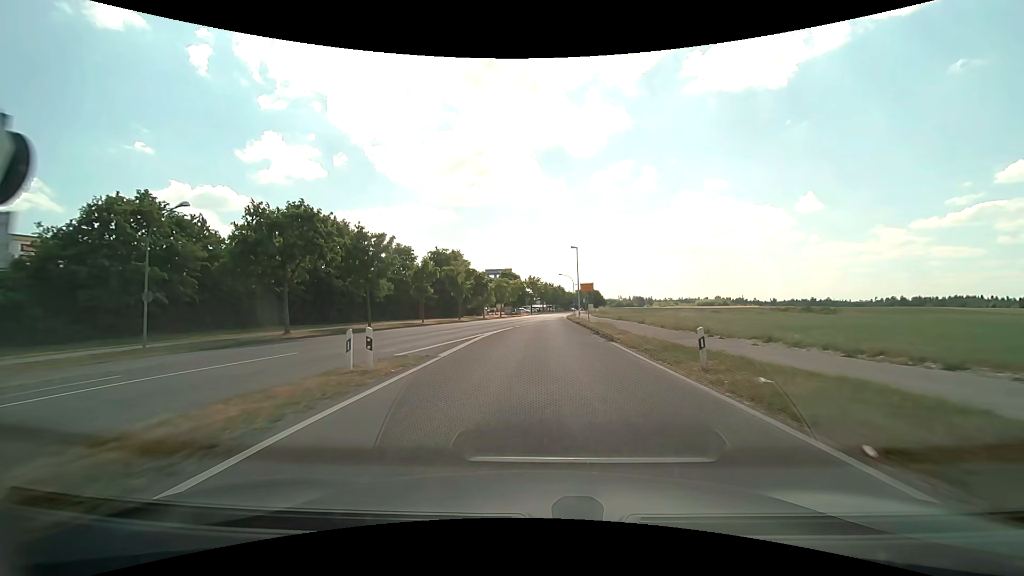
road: tertiary_link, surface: asphalt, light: Day
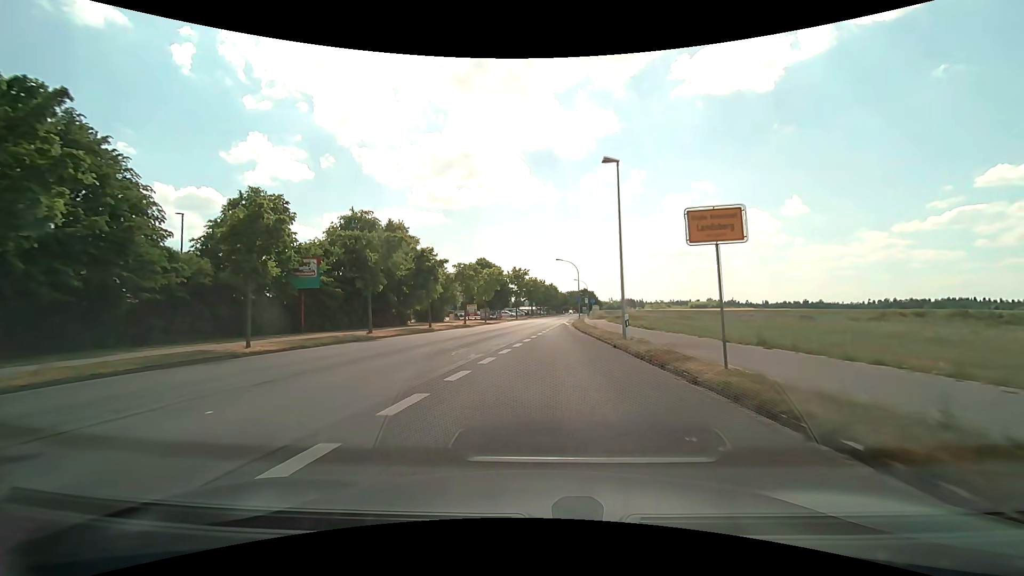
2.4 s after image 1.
(+0.2, +29.9) m; +1°
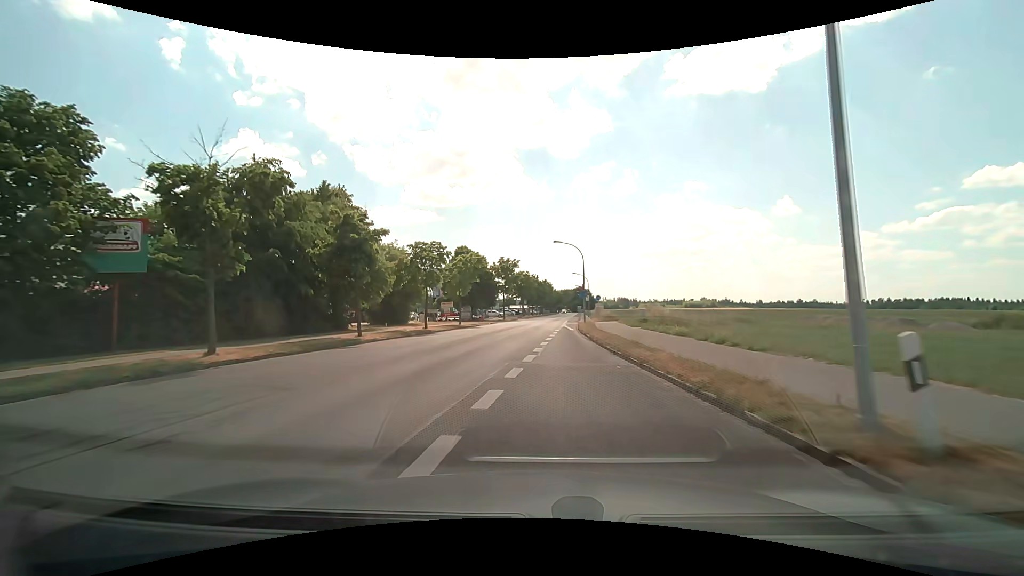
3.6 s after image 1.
(+0.1, +14.6) m; +1°
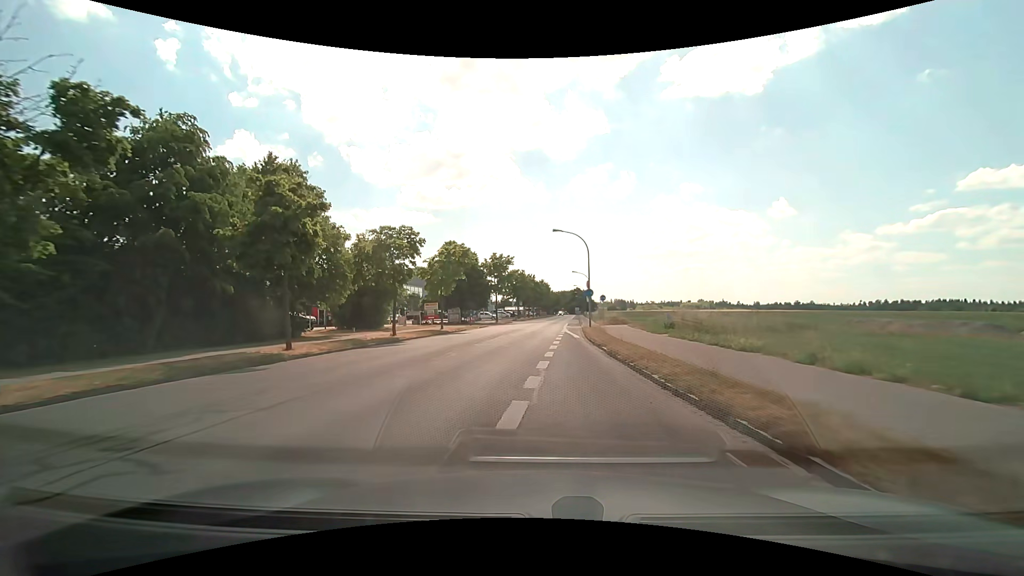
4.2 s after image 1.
(0.0, +7.1) m; 0°
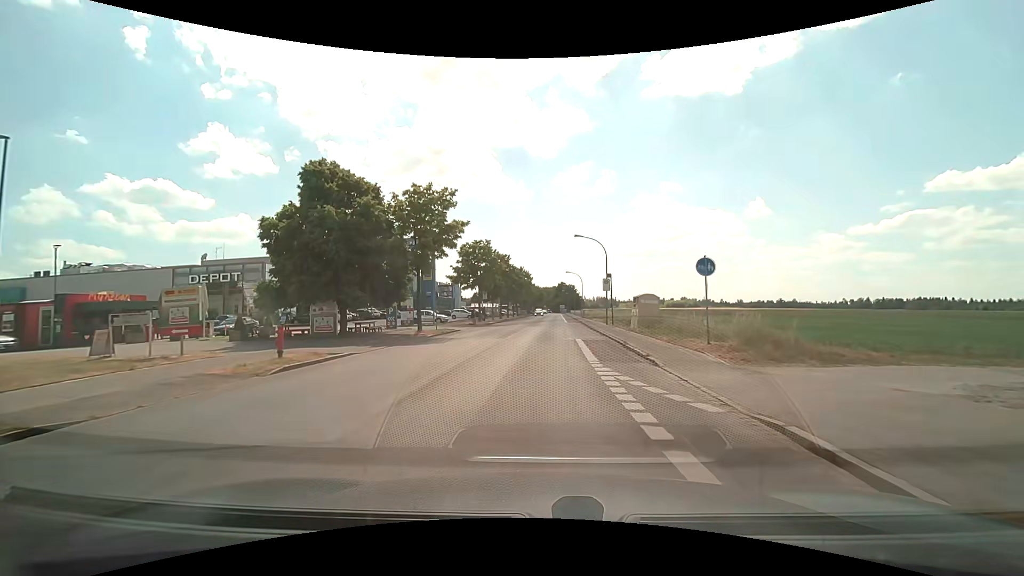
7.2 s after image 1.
(+0.7, +34.5) m; +2°
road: tertiary
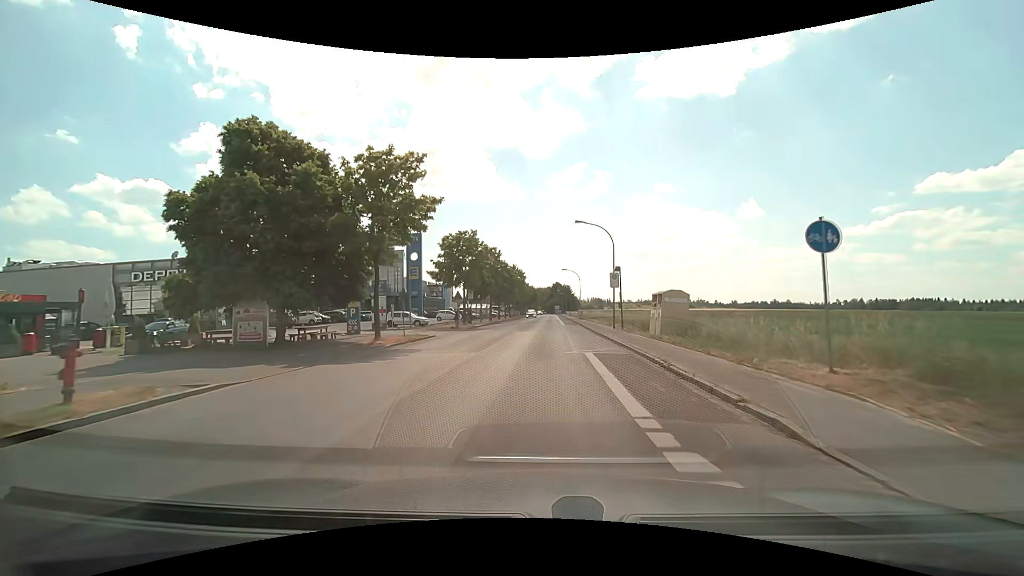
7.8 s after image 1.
(+0.1, +6.8) m; 0°
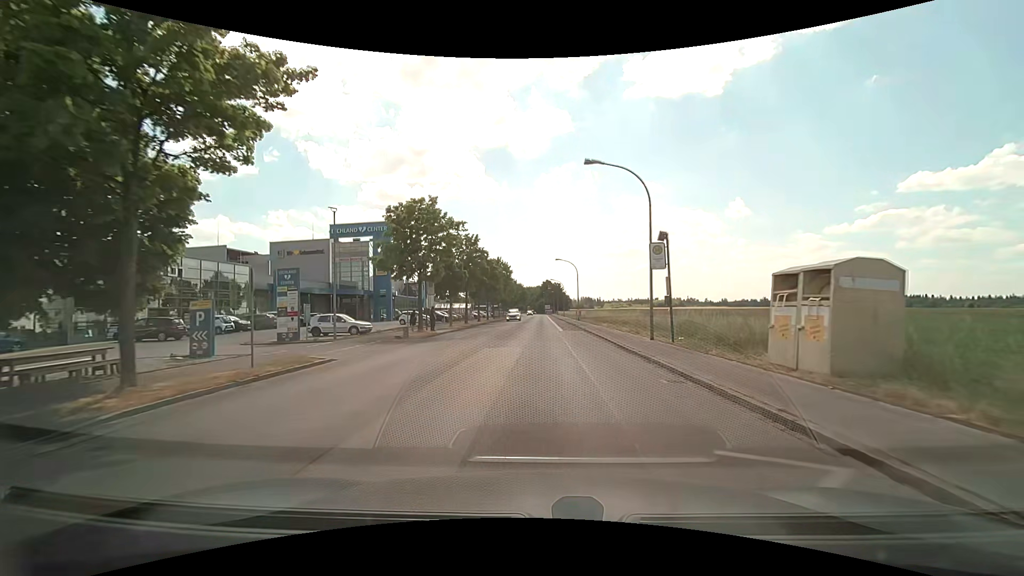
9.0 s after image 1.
(+0.2, +13.6) m; +1°
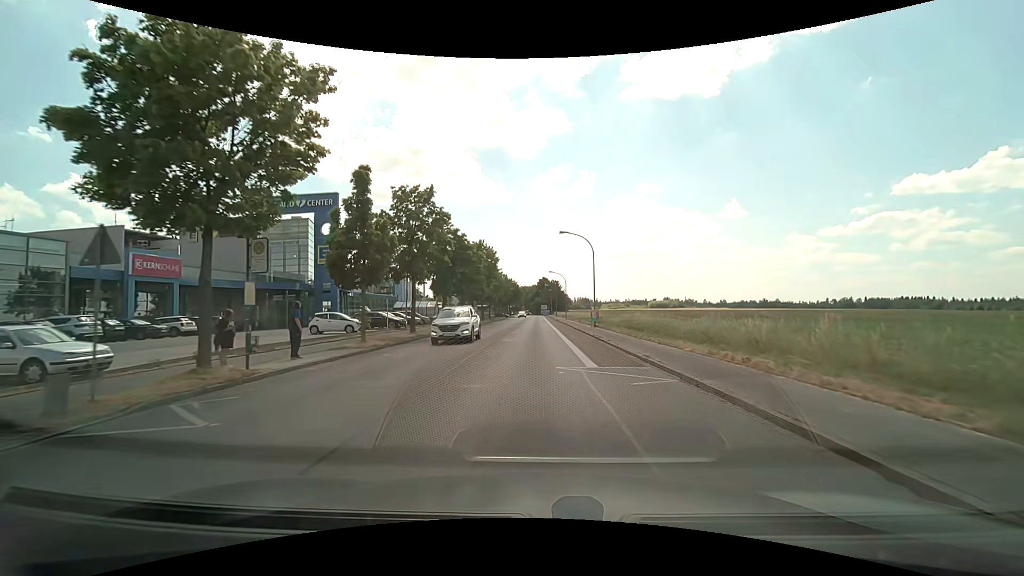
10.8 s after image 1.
(+0.2, +20.6) m; +1°
(0, +10) (0, +20) (0, +30) (0, +40) (0, +50) (0, +60) (0, +70) (0, +80) (0, +90) (0, +100) m
